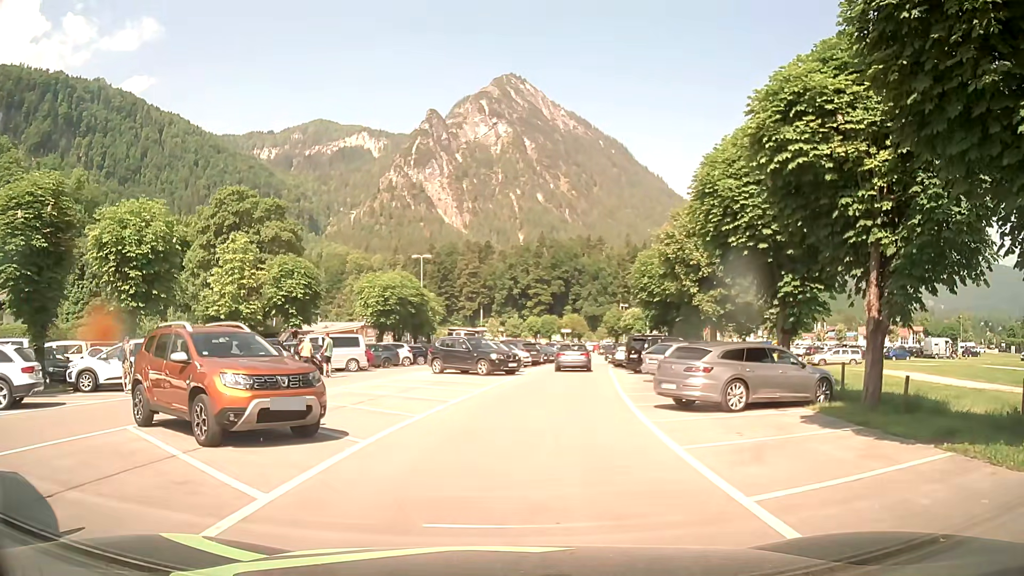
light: Day
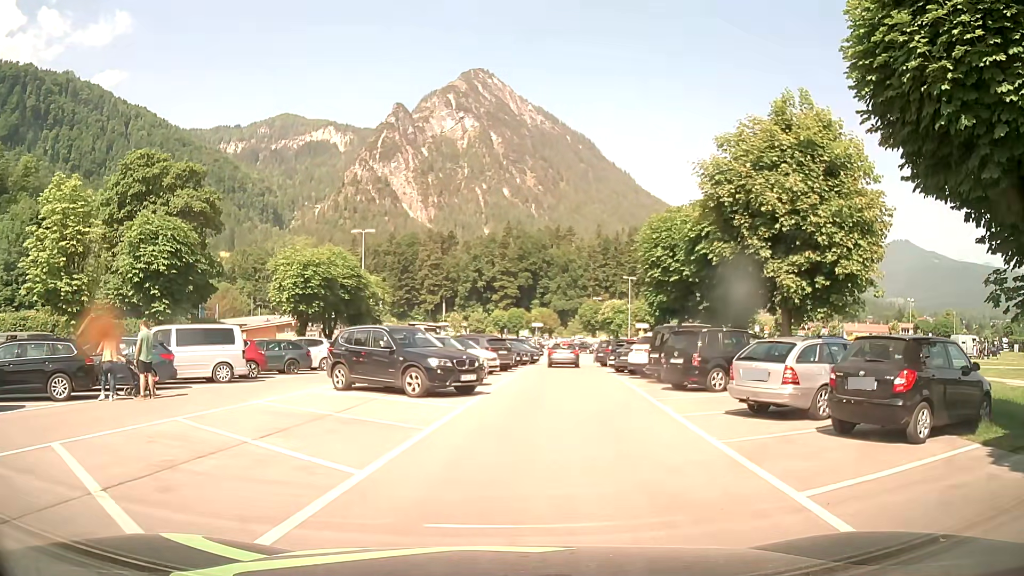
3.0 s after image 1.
(+0.3, +12.6) m; +3°
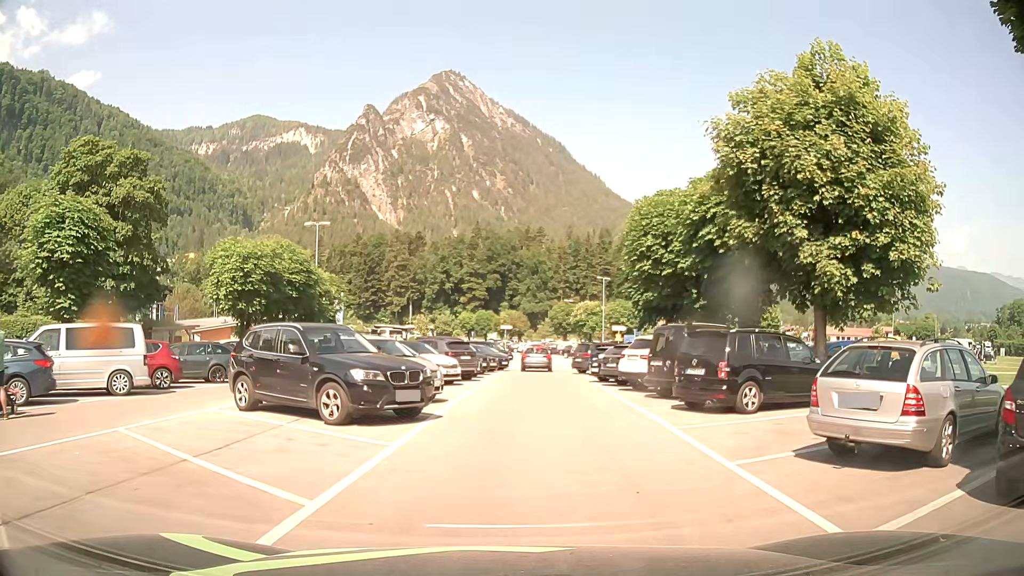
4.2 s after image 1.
(+0.1, +4.6) m; +3°
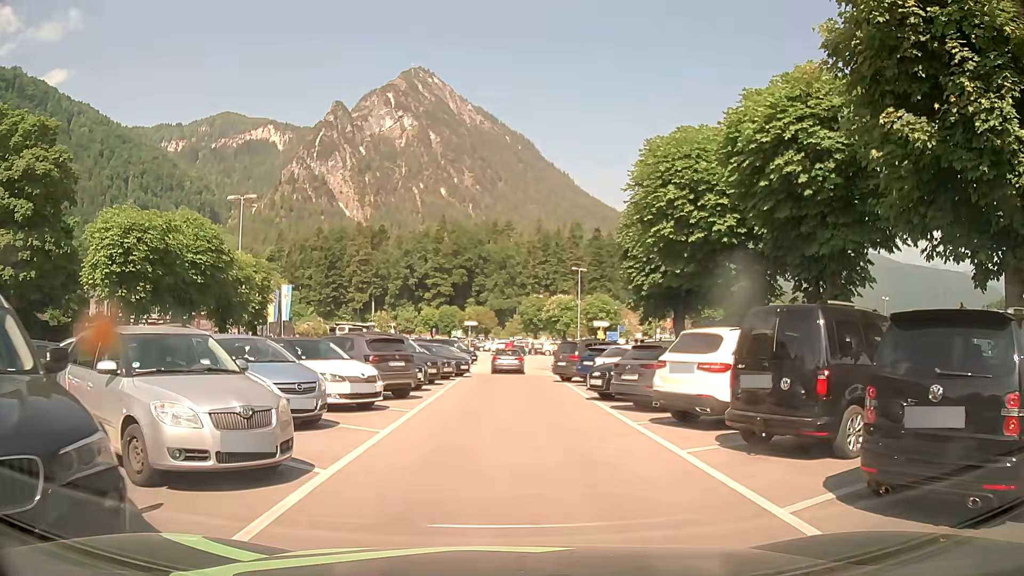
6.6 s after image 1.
(+0.2, +8.8) m; +3°
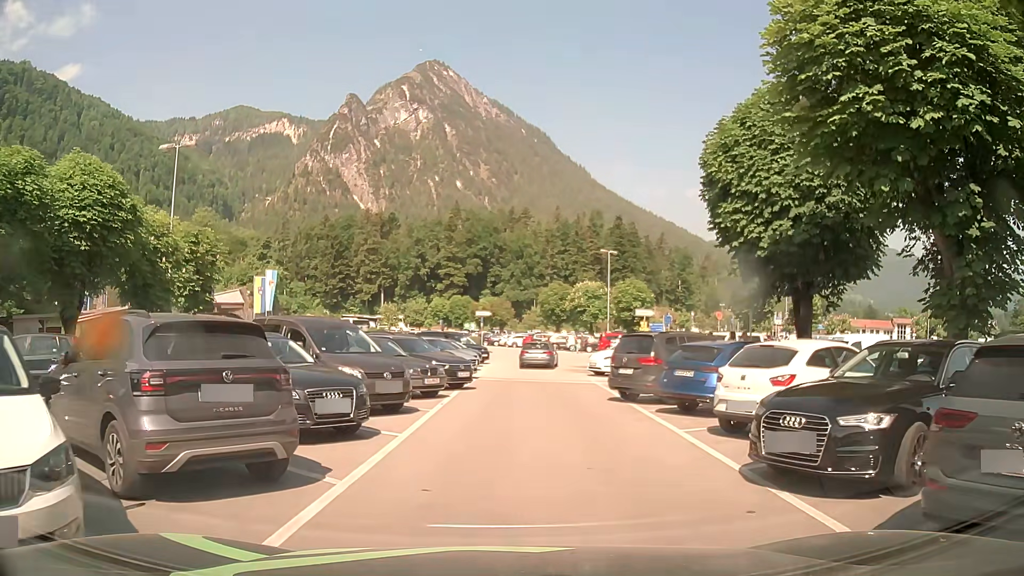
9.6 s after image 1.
(-0.2, +10.8) m; -1°
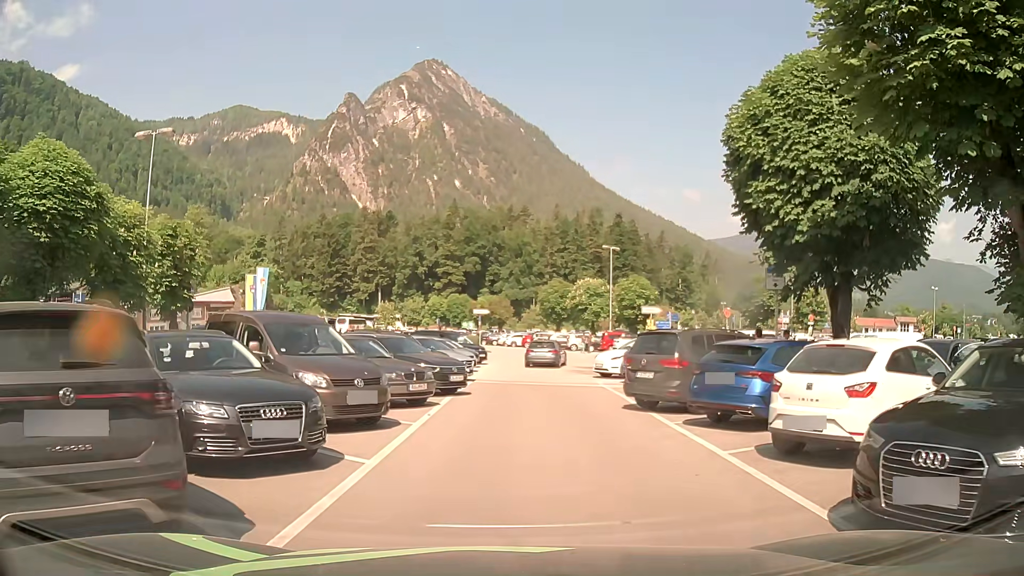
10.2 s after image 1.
(0.0, +2.2) m; 0°
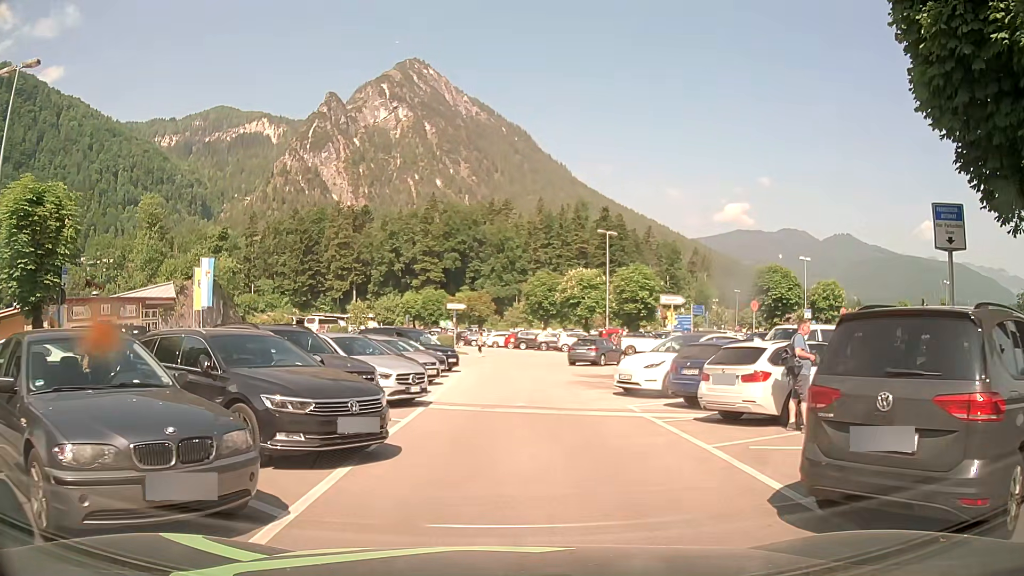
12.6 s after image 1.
(+0.1, +9.2) m; +1°
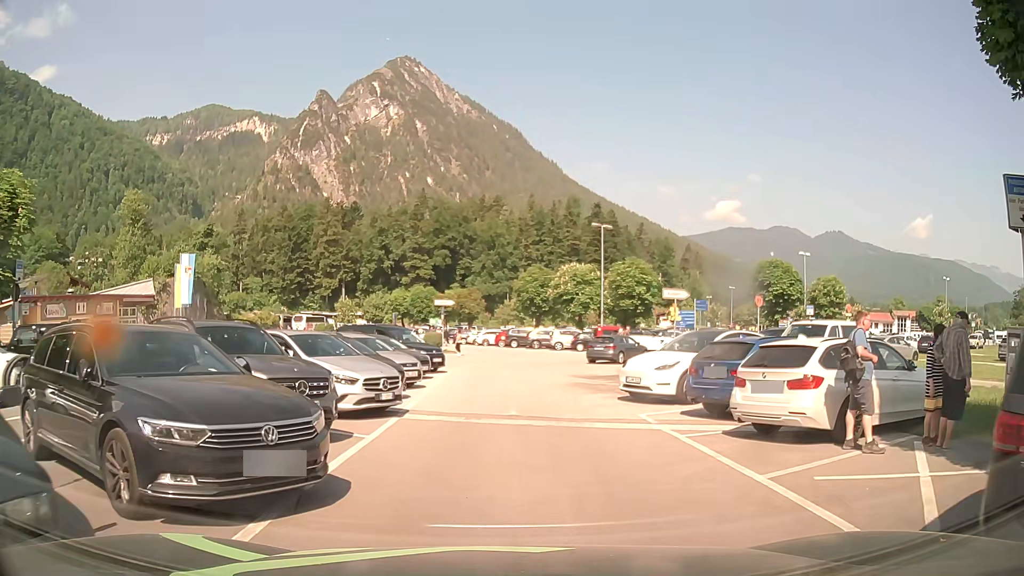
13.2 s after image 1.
(0.0, +2.3) m; +1°
